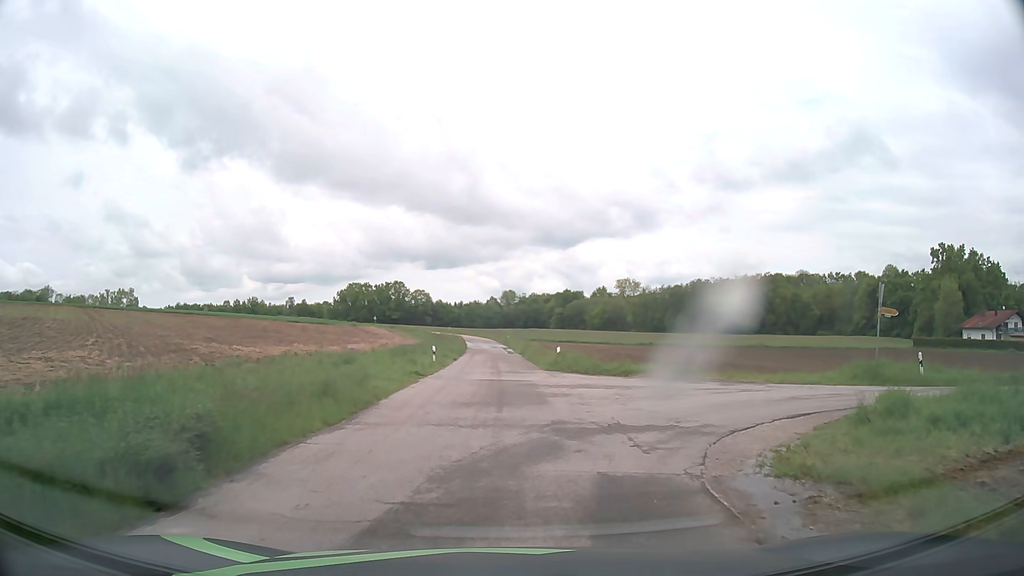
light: Day
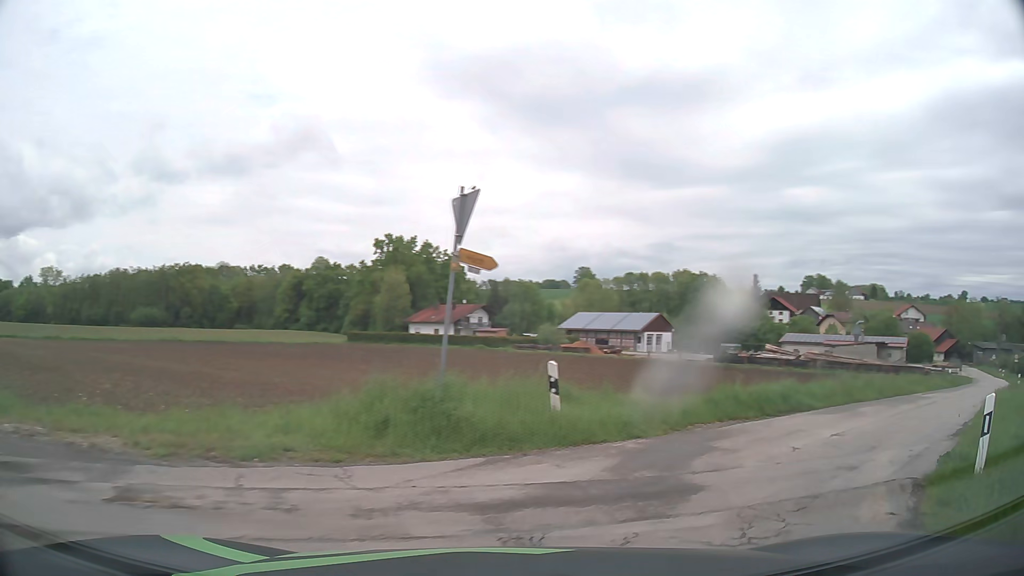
(+4.5, +14.3) m; +46°
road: unclassified
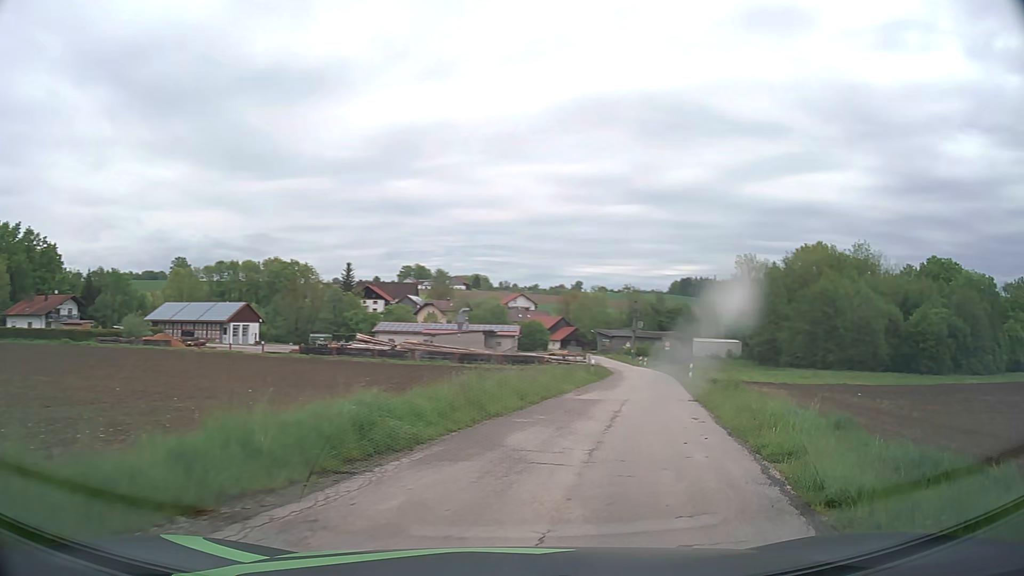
(+2.7, +7.7) m; +36°
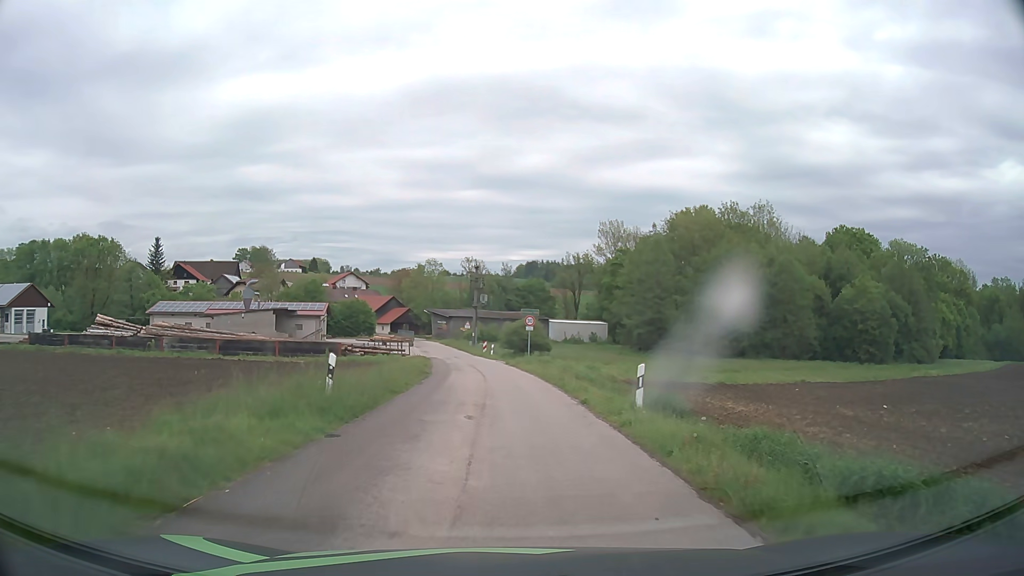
(+5.8, +26.6) m; +15°
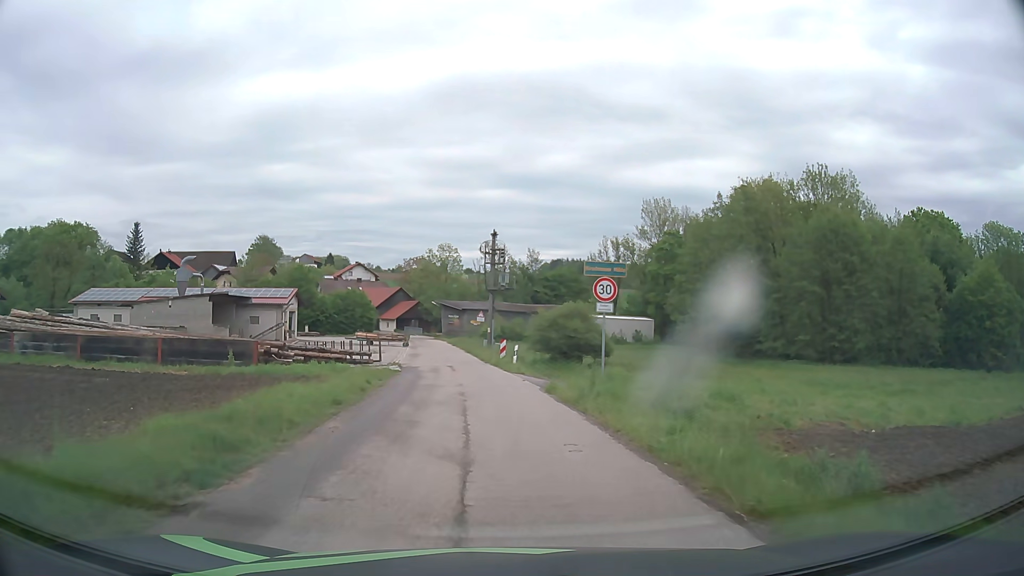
(-0.3, +23.1) m; -2°
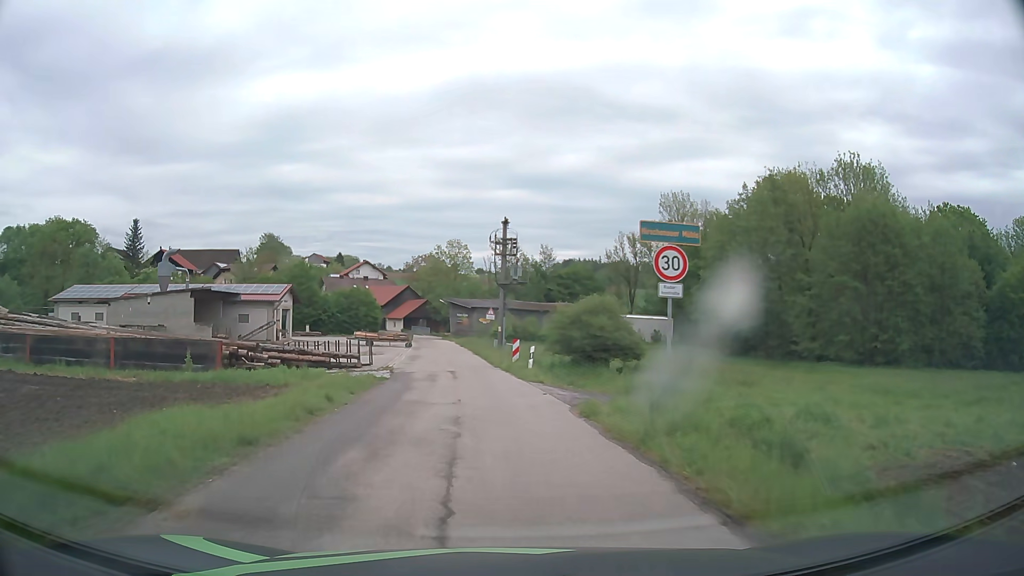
(0.0, +5.6) m; -1°
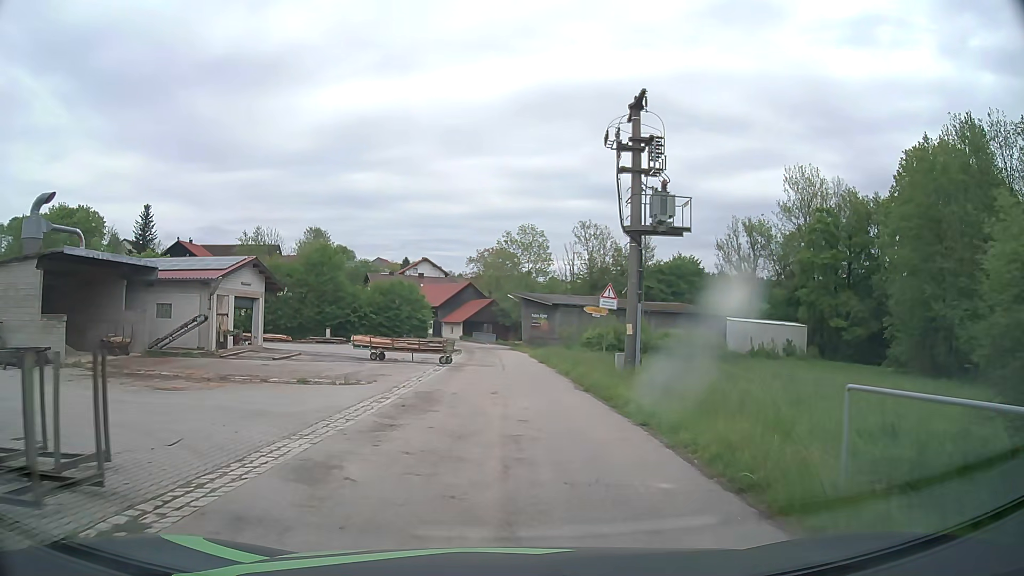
(-2.0, +26.1) m; -7°
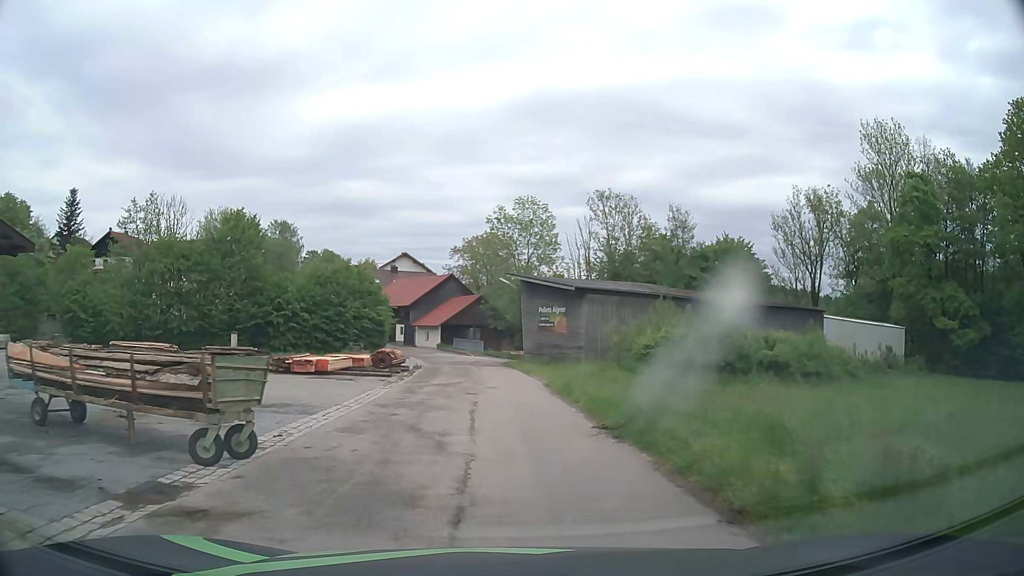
(+0.2, +24.9) m; +1°
(0, +10) (-1, +20) (-1, +30) (-2, +40) (-3, +50) (-6, +60) (-9, +69) (-14, +78) (-20, +86) (-26, +94) m
